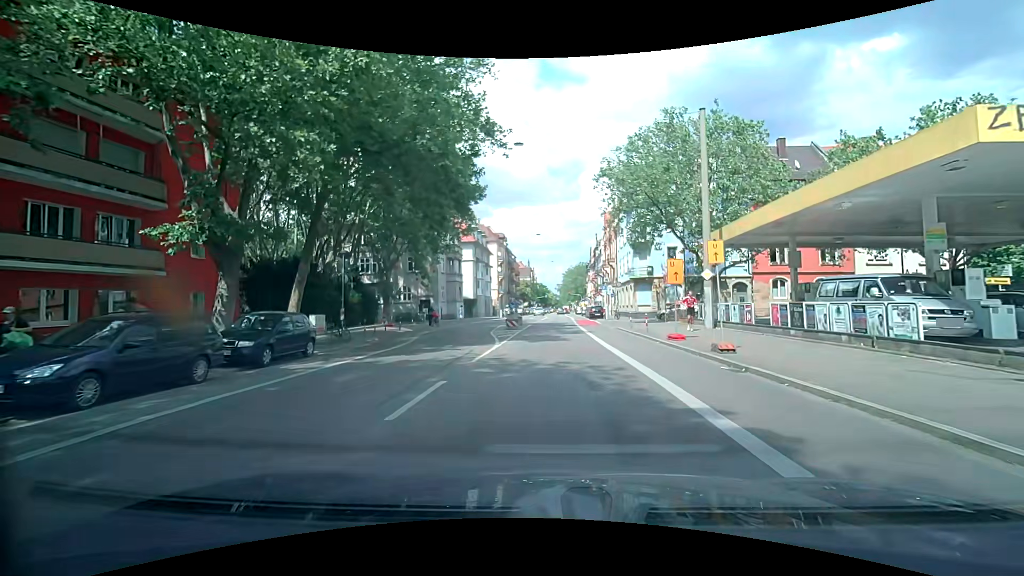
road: secondary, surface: asphalt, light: Day
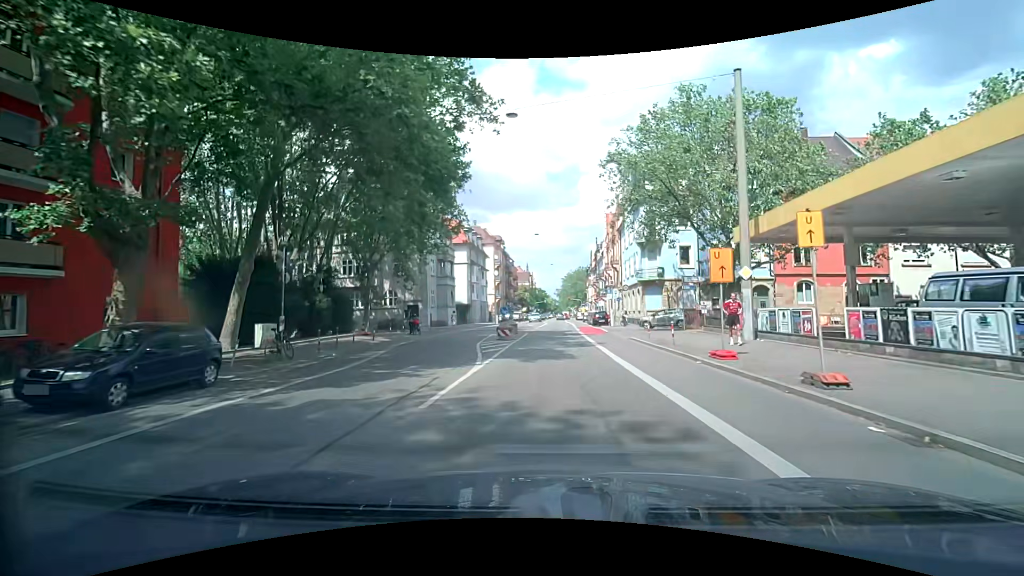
(0.0, +4.9) m; +1°
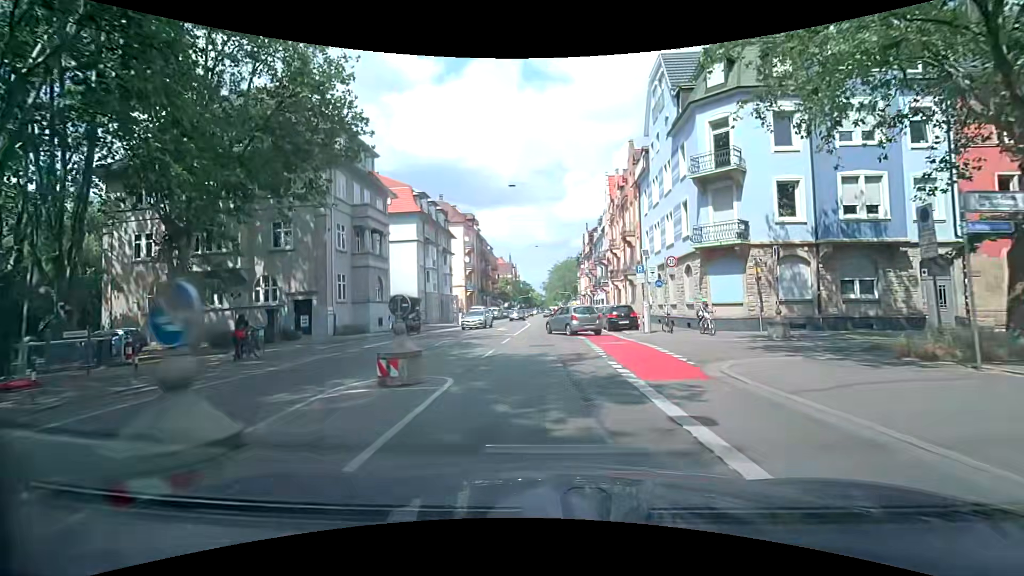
(+0.2, +21.0) m; +1°
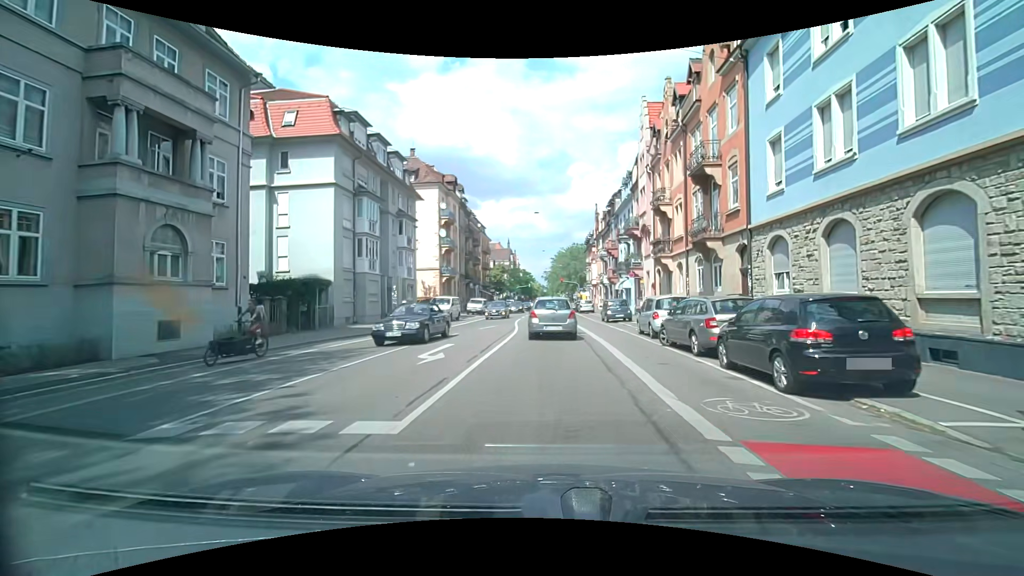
(+0.2, +20.6) m; +1°
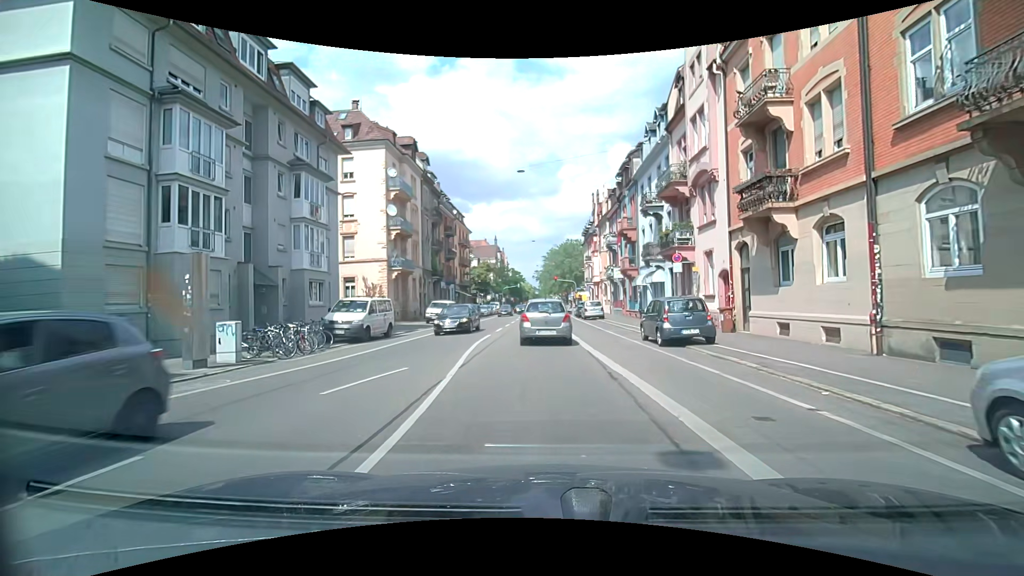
(0.0, +16.7) m; +1°
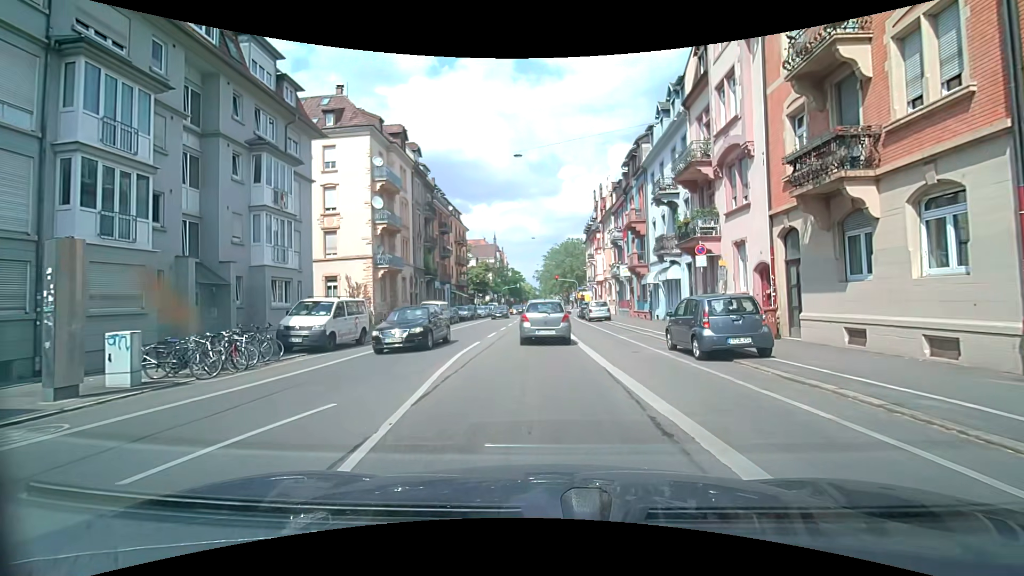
(0.0, +3.7) m; 0°
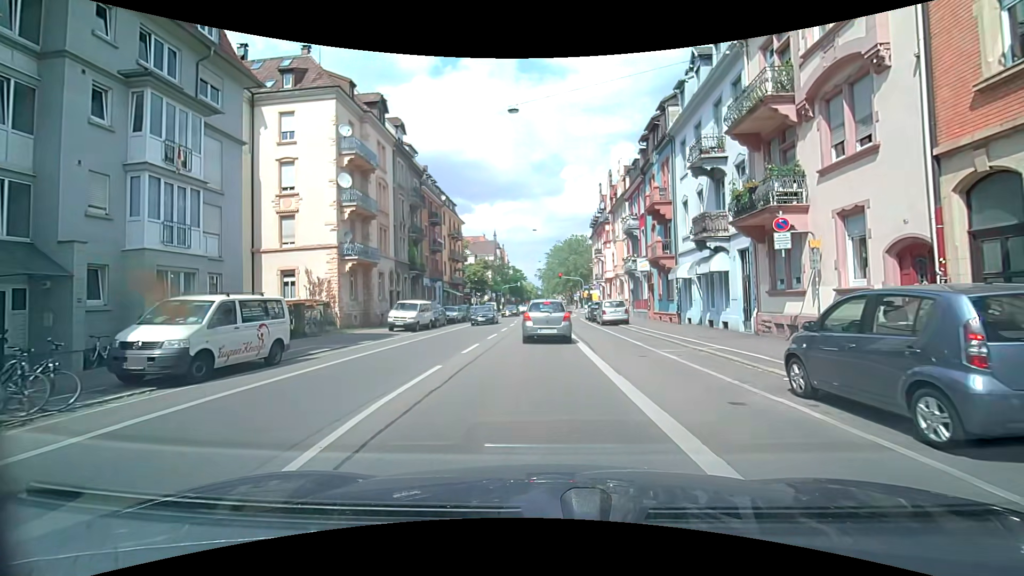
(-0.1, +7.0) m; -1°
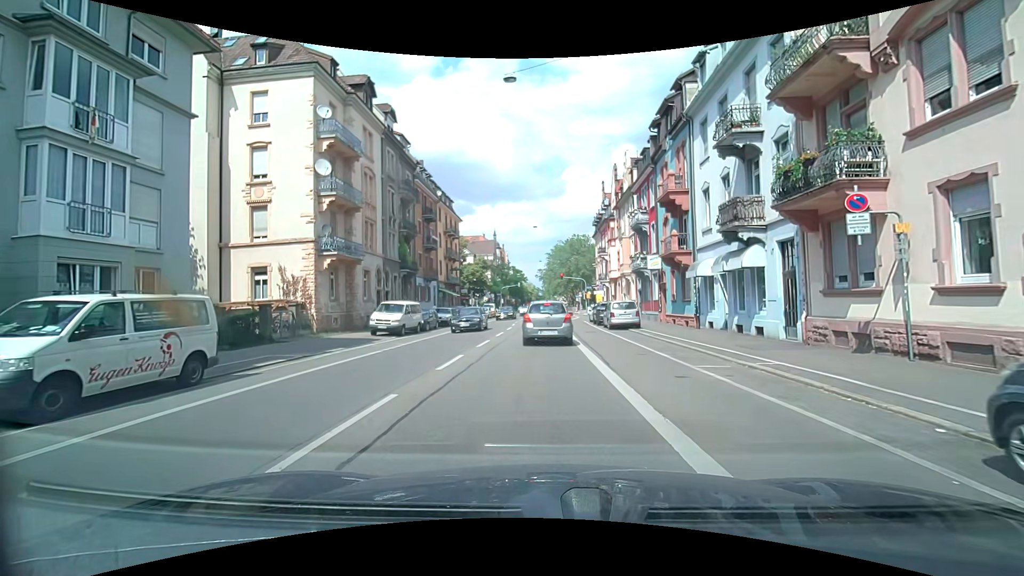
(0.0, +3.4) m; 0°
(0, +10) (0, +20) (0, +30) (0, +40) (+1, +50) (+2, +60) (+2, +70) (+3, +80) (+3, +90) (+3, +100) m
